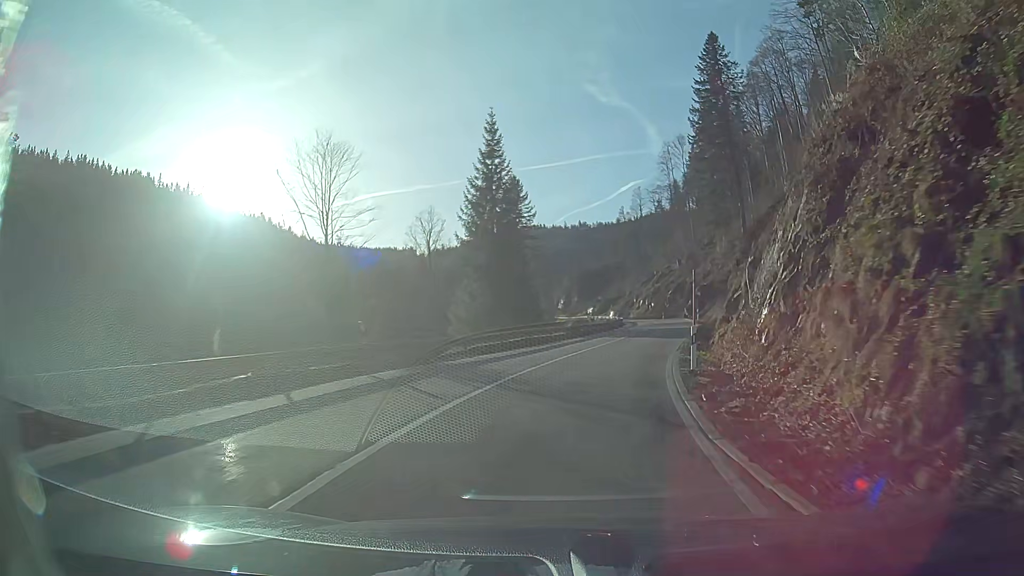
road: secondary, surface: asphalt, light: Day
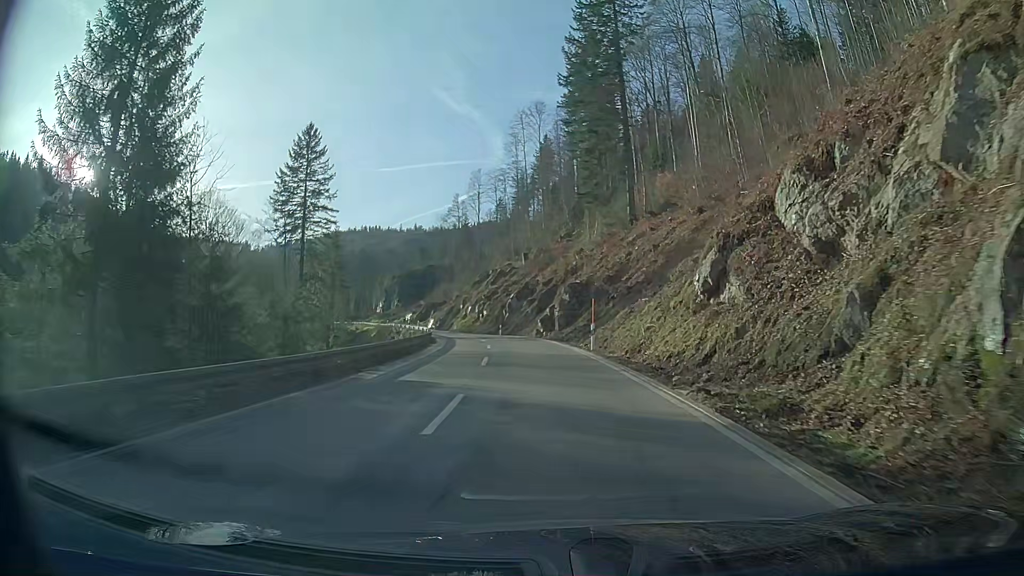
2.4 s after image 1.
(+4.6, +36.2) m; +12°
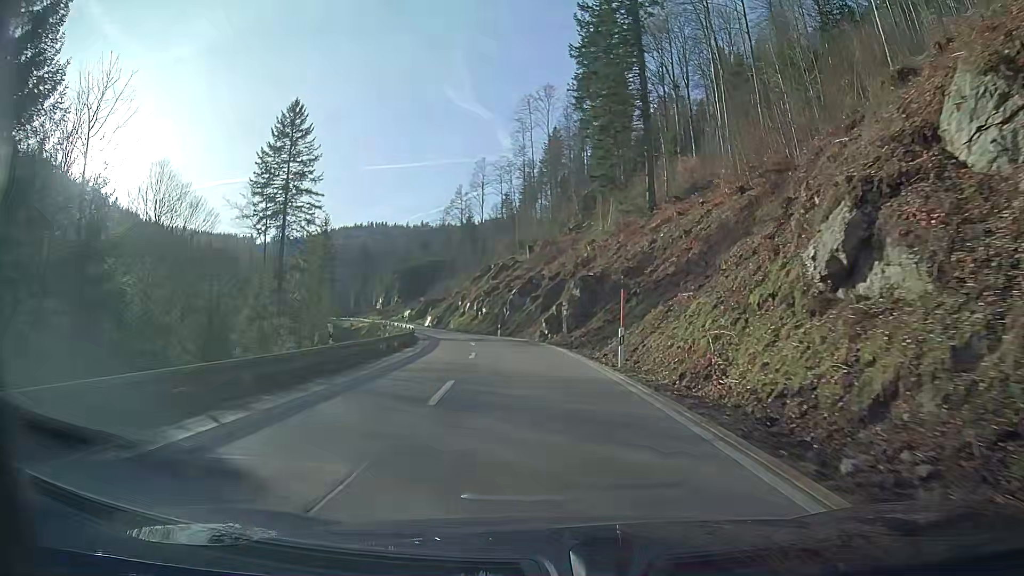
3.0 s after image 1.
(0.0, +9.1) m; -1°
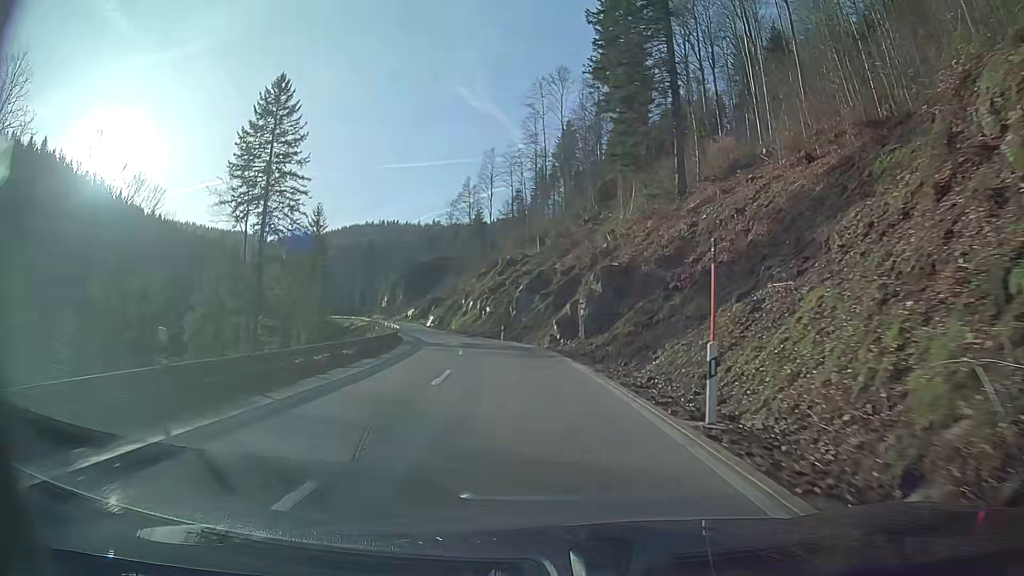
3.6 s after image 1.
(-0.2, +9.2) m; -2°
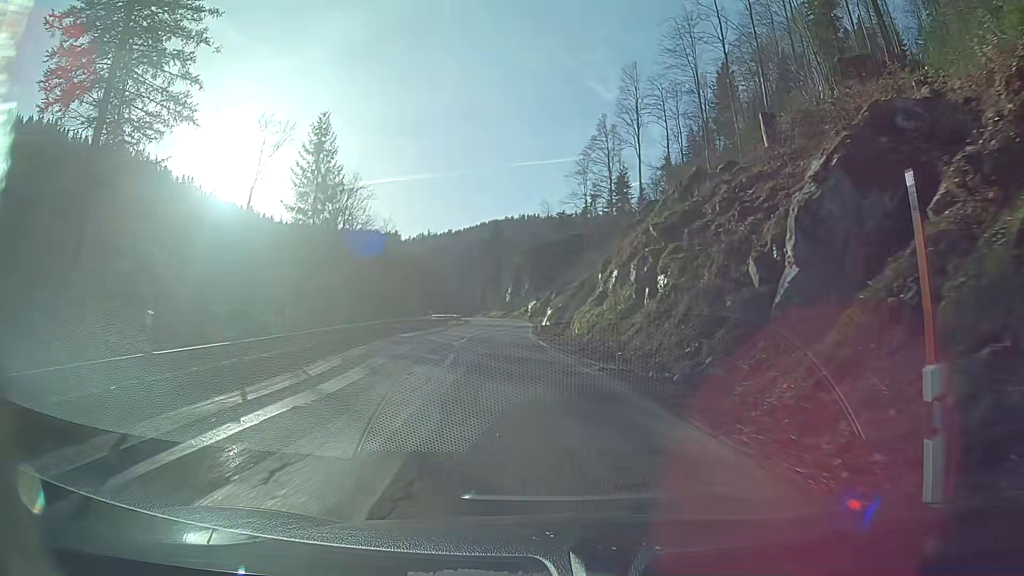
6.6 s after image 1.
(-4.7, +45.8) m; -12°
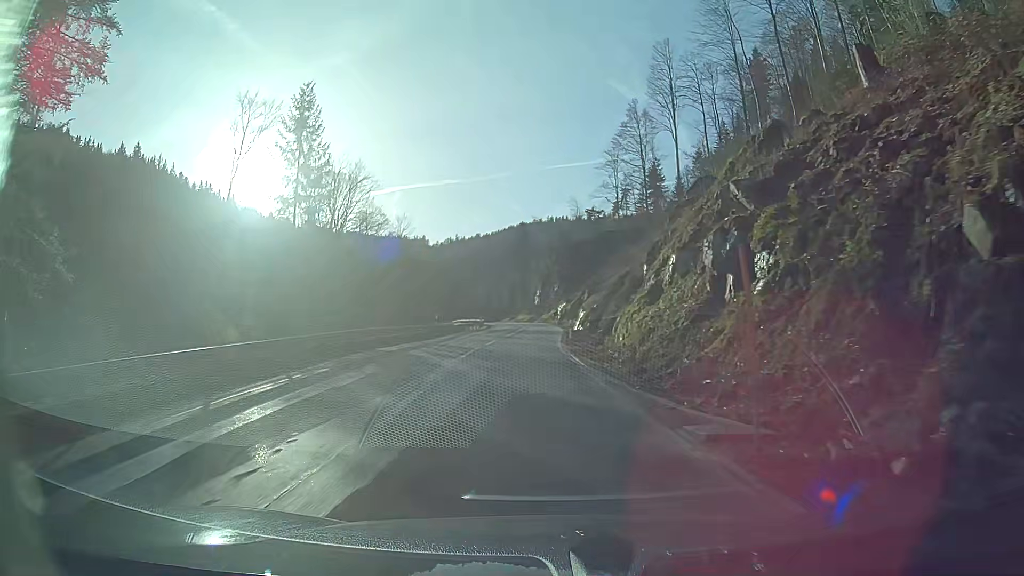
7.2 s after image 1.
(-0.2, +9.2) m; -2°
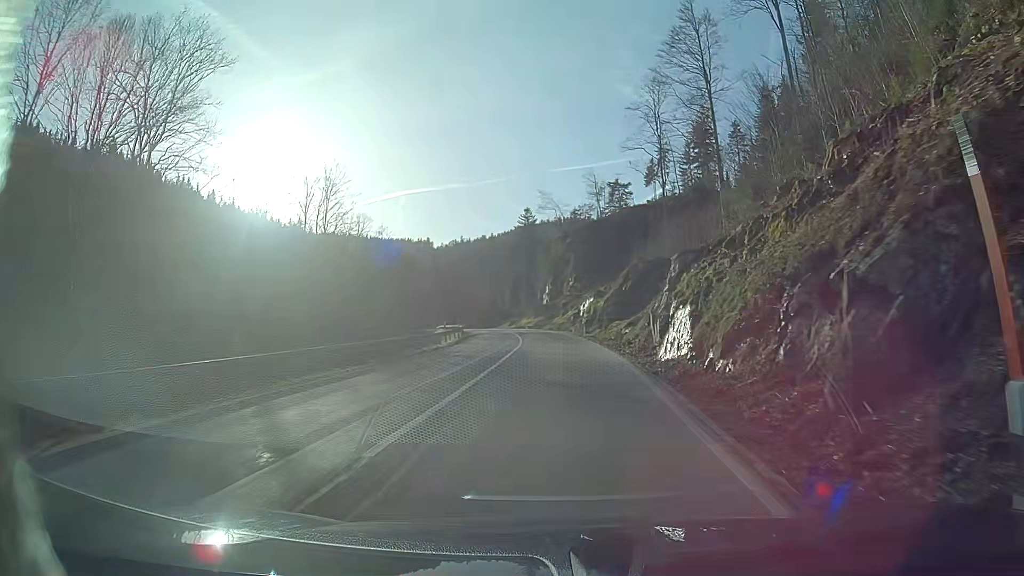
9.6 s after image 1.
(-0.8, +36.6) m; 0°
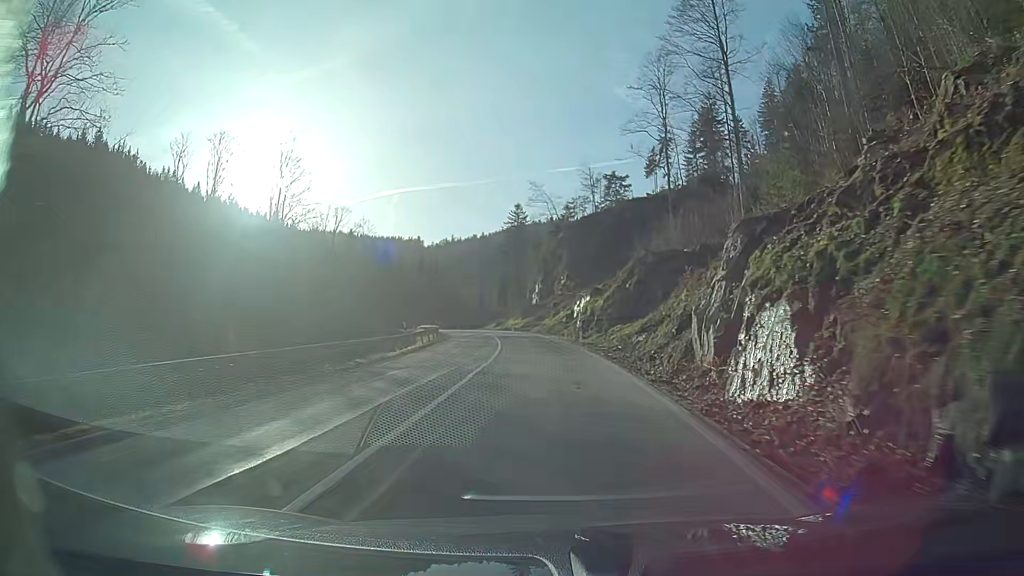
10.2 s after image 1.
(+0.1, +9.1) m; 0°
